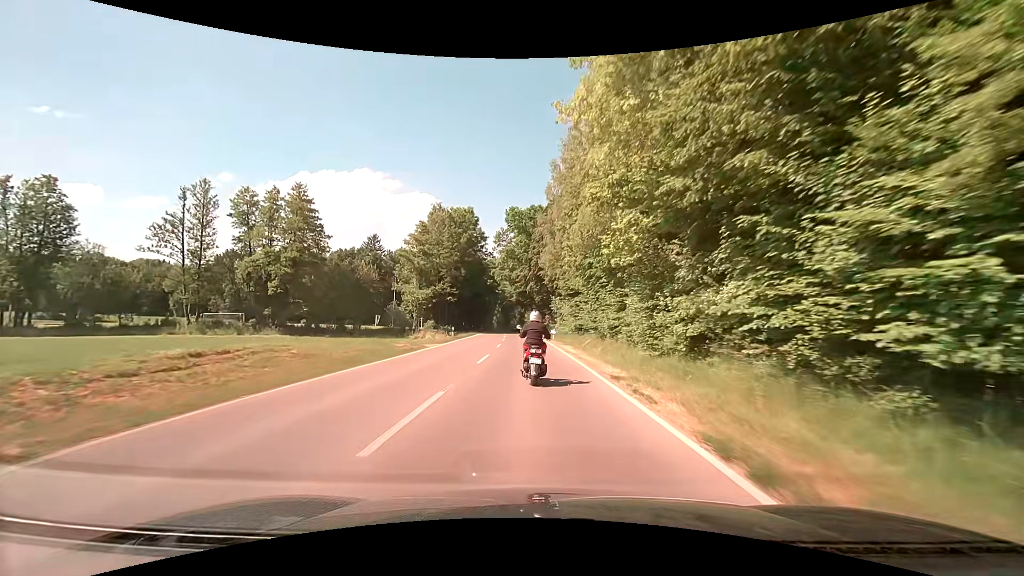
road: secondary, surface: asphalt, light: Day
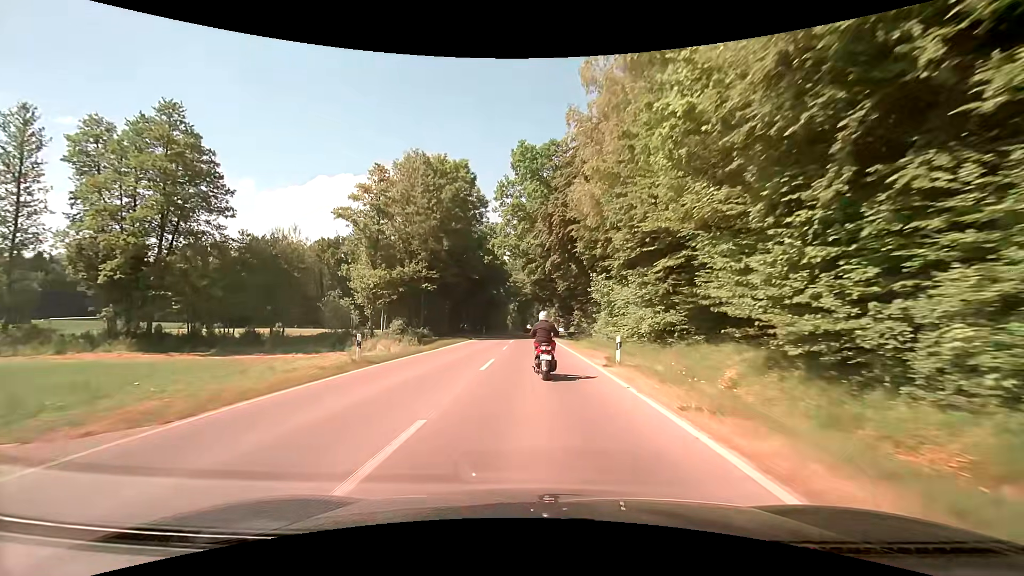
(-0.6, +26.7) m; -2°
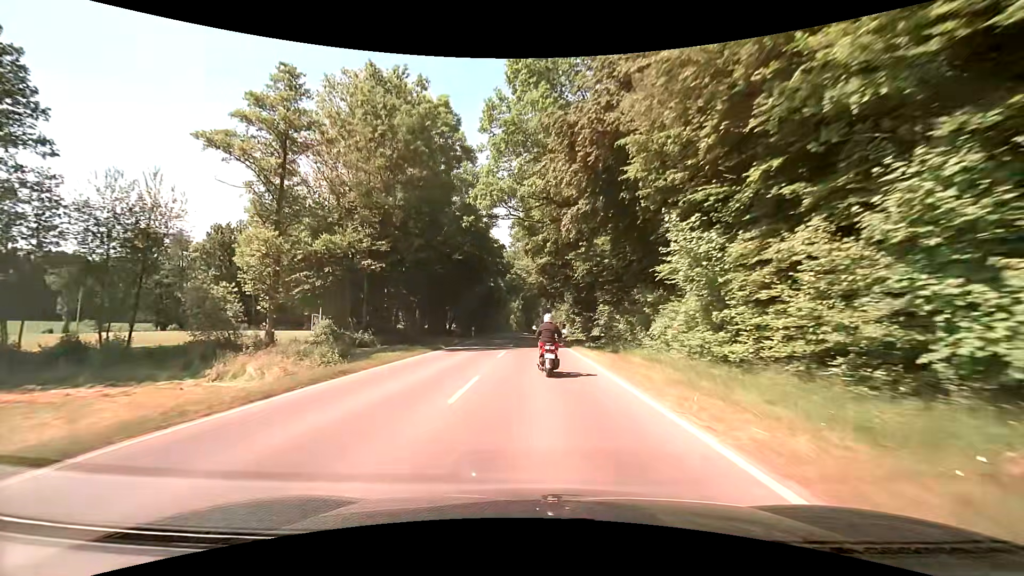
(-0.2, +18.0) m; -1°
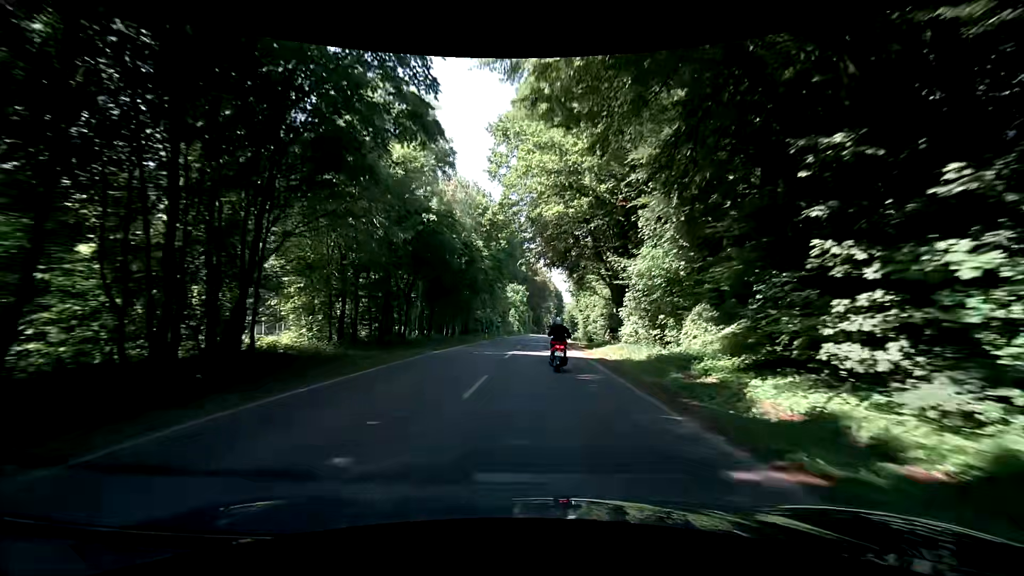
(-0.1, +47.7) m; -1°
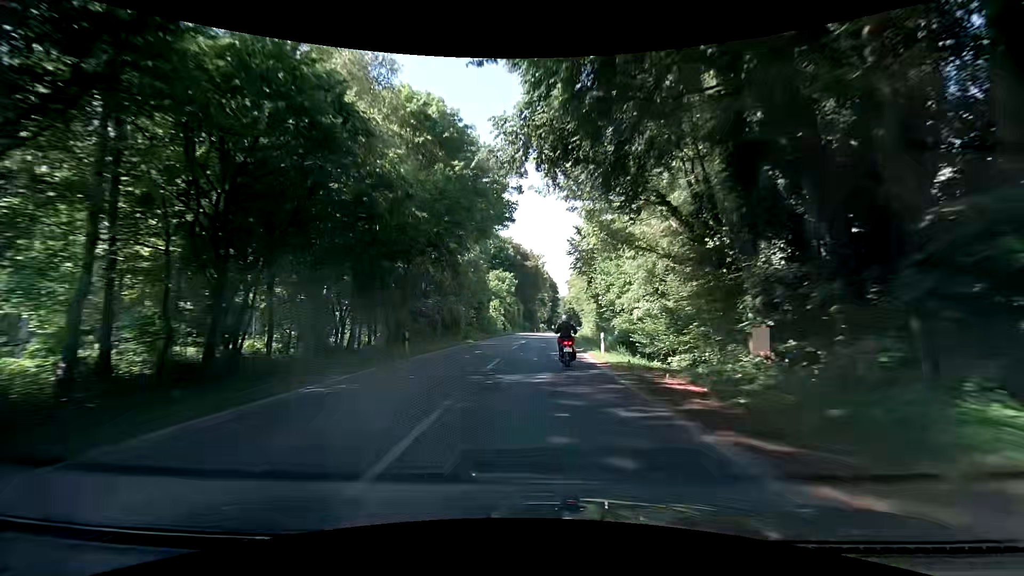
(+0.3, +30.3) m; +1°
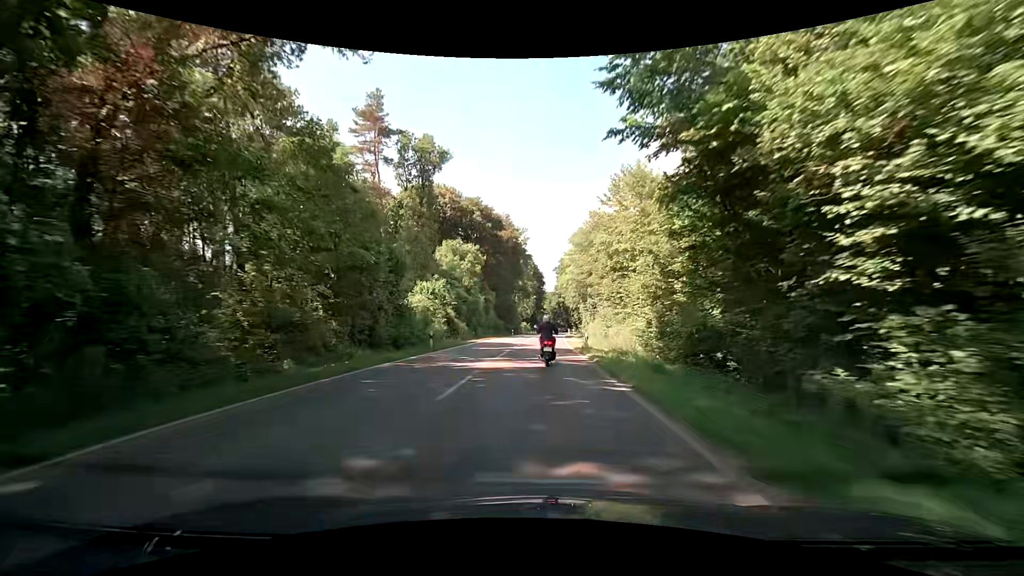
(+0.4, +42.0) m; +2°
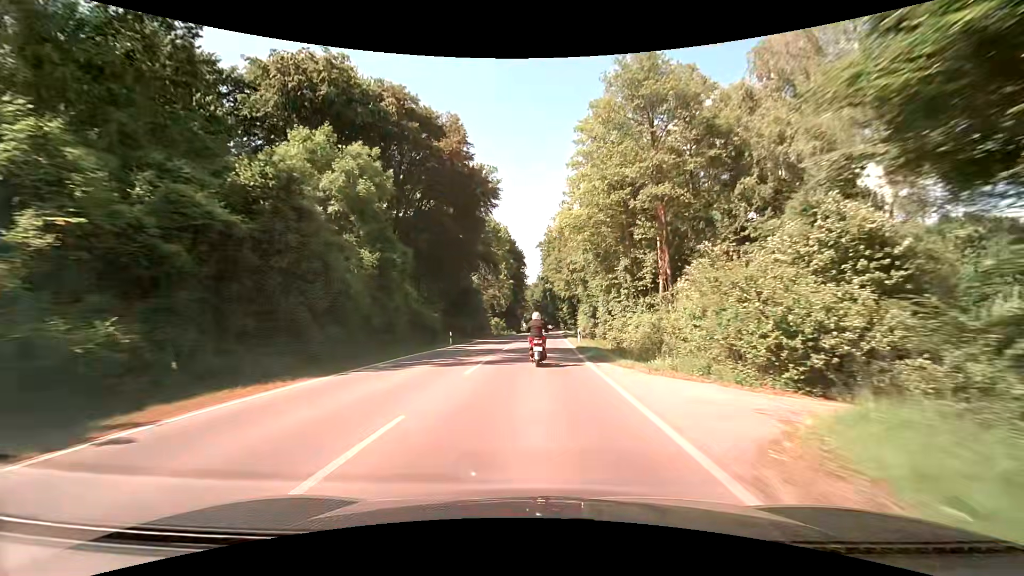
(+0.6, +43.6) m; +2°
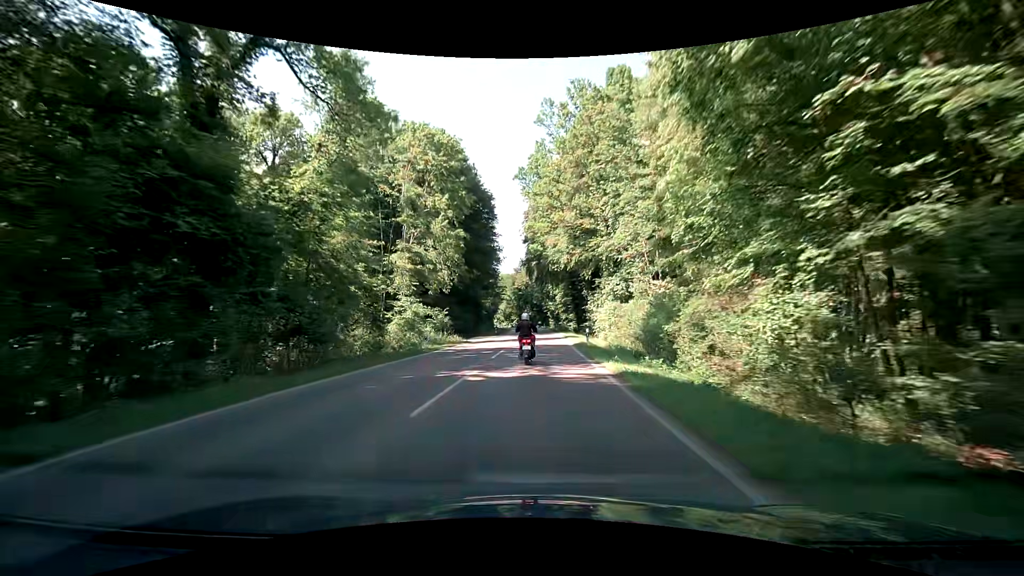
(+0.4, +53.7) m; +1°
(0, +10) (0, +20) (0, +30) (0, +40) (0, +50) (0, +60) (0, +70) (0, +80) (0, +90) (0, +100) m
